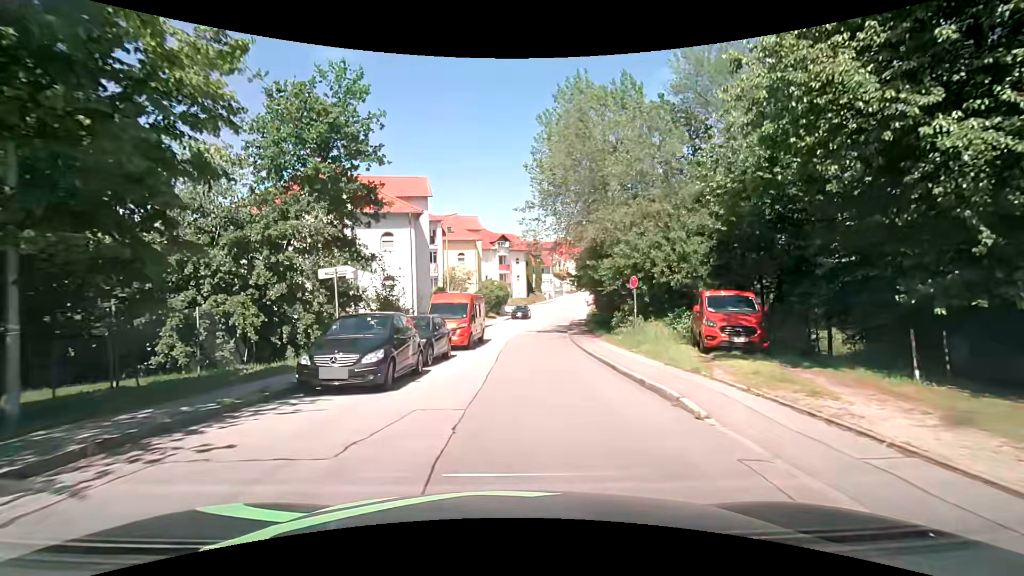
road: residential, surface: asphalt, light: Day
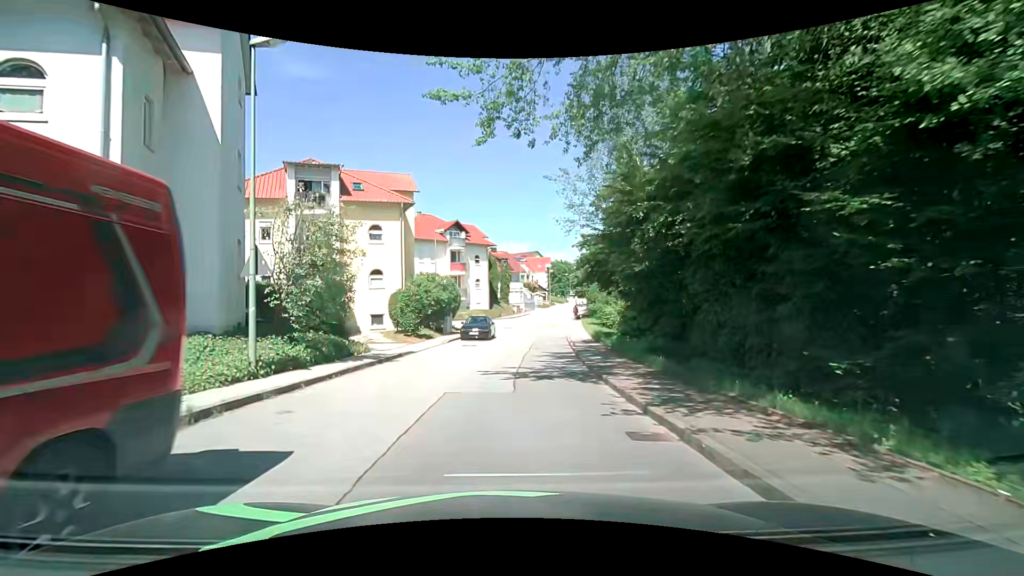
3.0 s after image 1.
(+0.7, +22.2) m; +4°
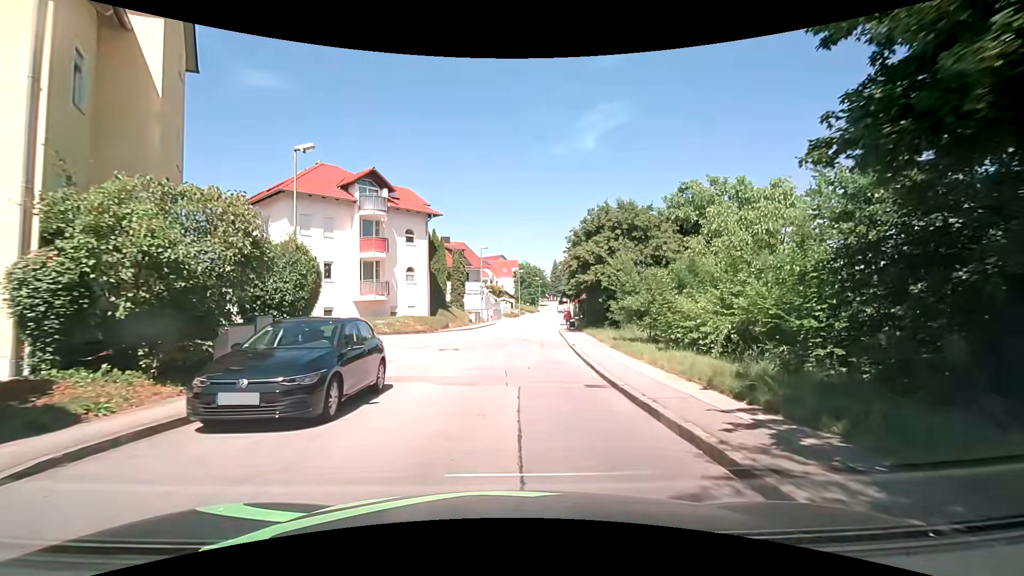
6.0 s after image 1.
(+0.6, +22.4) m; +5°
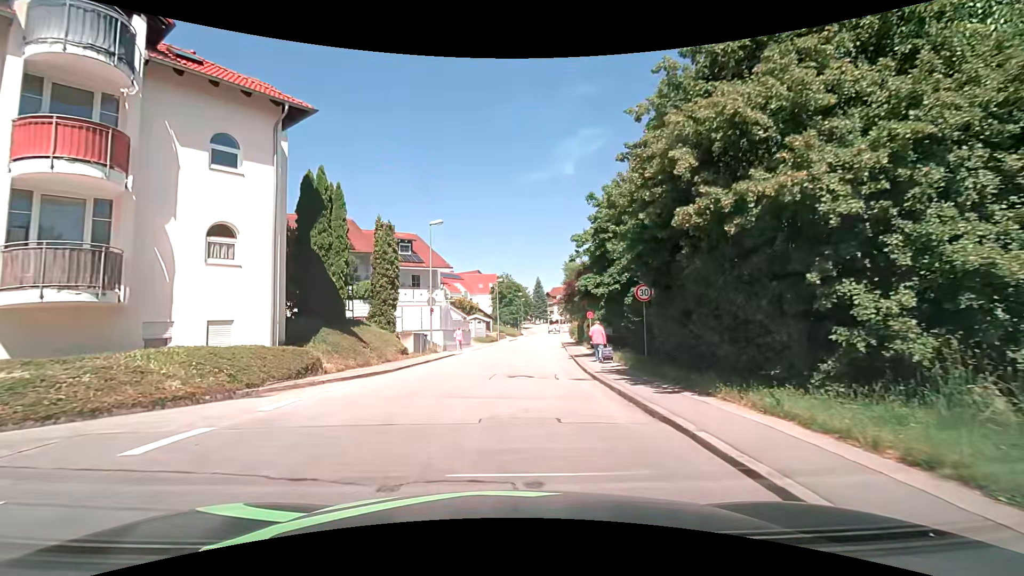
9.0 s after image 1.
(+0.3, +21.8) m; +2°
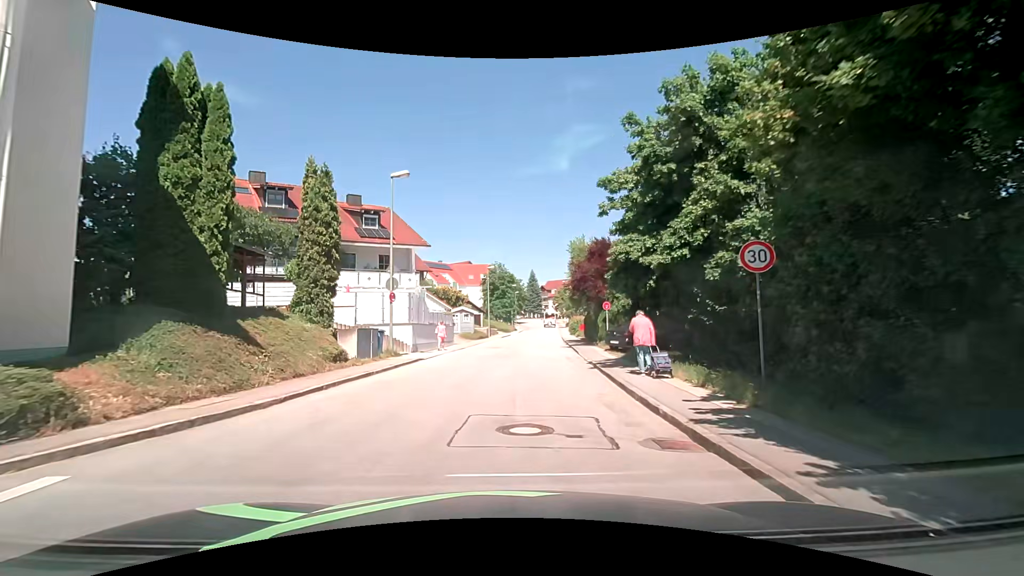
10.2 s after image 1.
(0.0, +8.4) m; +1°
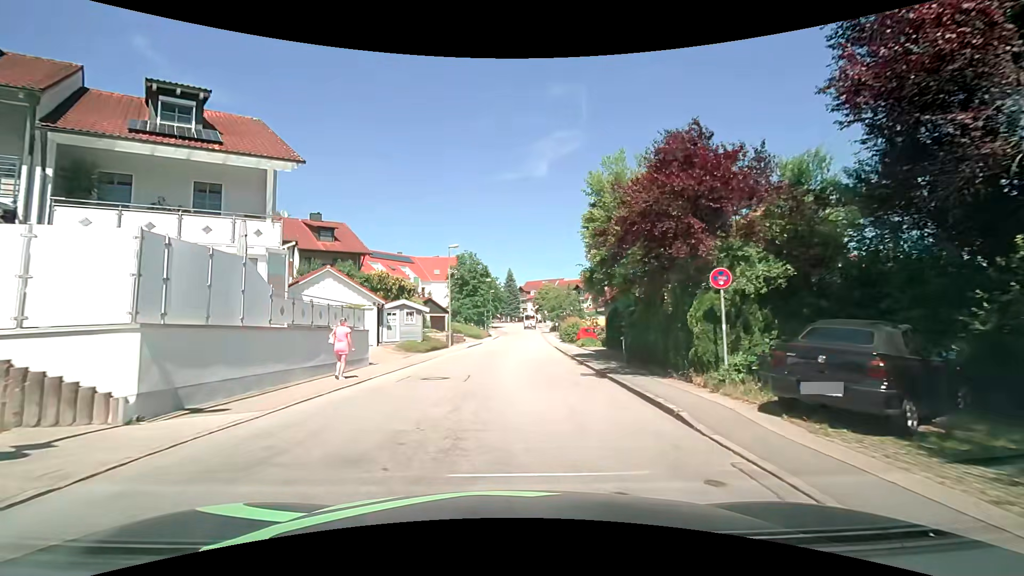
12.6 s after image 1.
(+0.4, +17.2) m; +4°
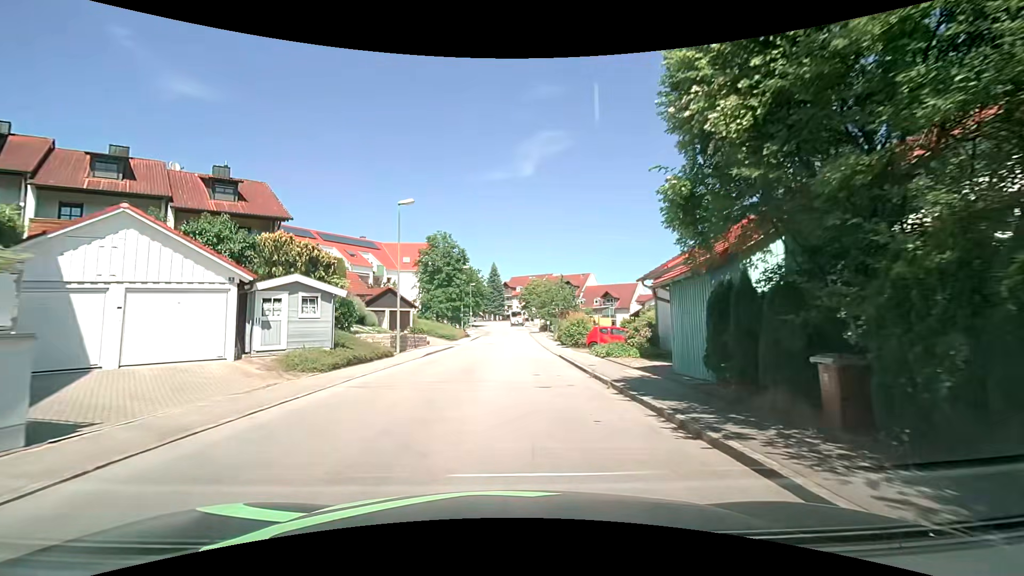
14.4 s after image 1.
(0.0, +13.1) m; +1°
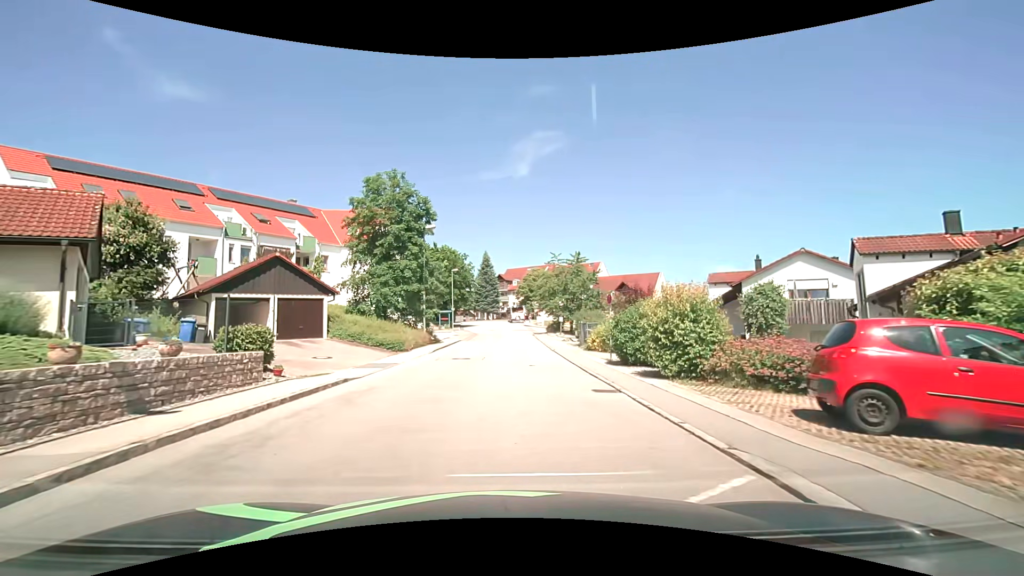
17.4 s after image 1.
(+0.2, +22.2) m; 0°
